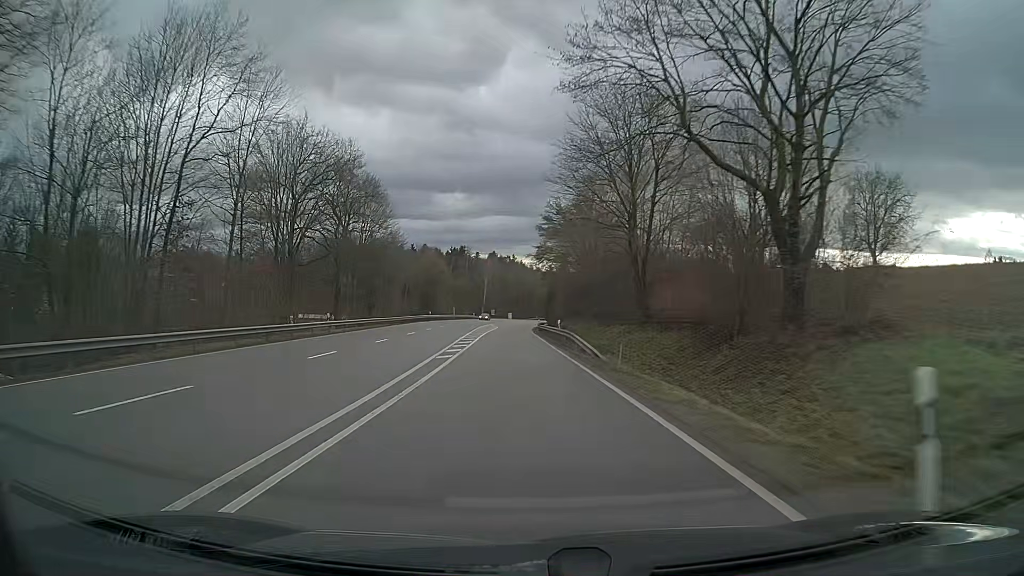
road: primary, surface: asphalt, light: Day
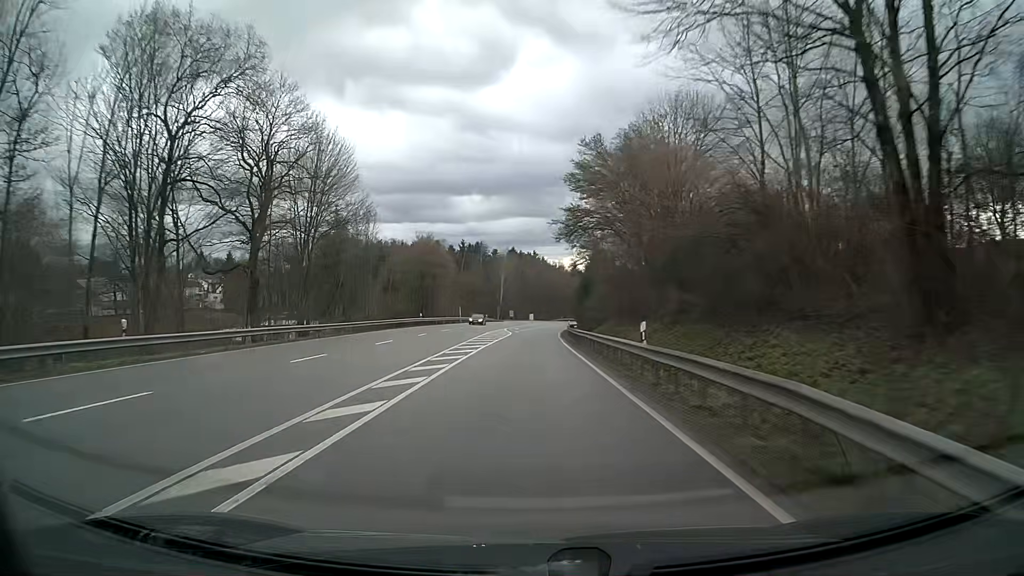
(-0.3, +25.2) m; -1°
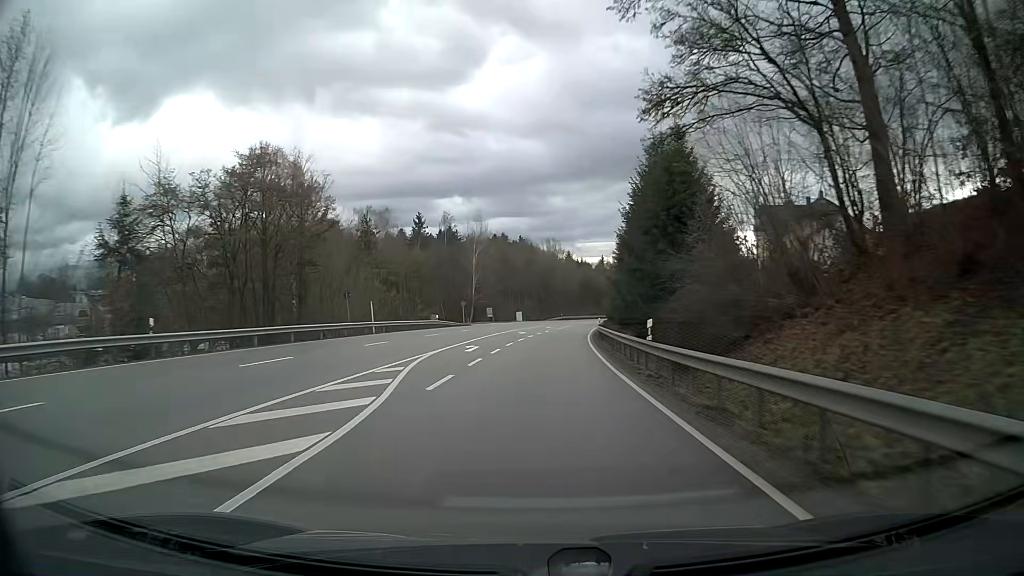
(+0.3, +50.2) m; +1°
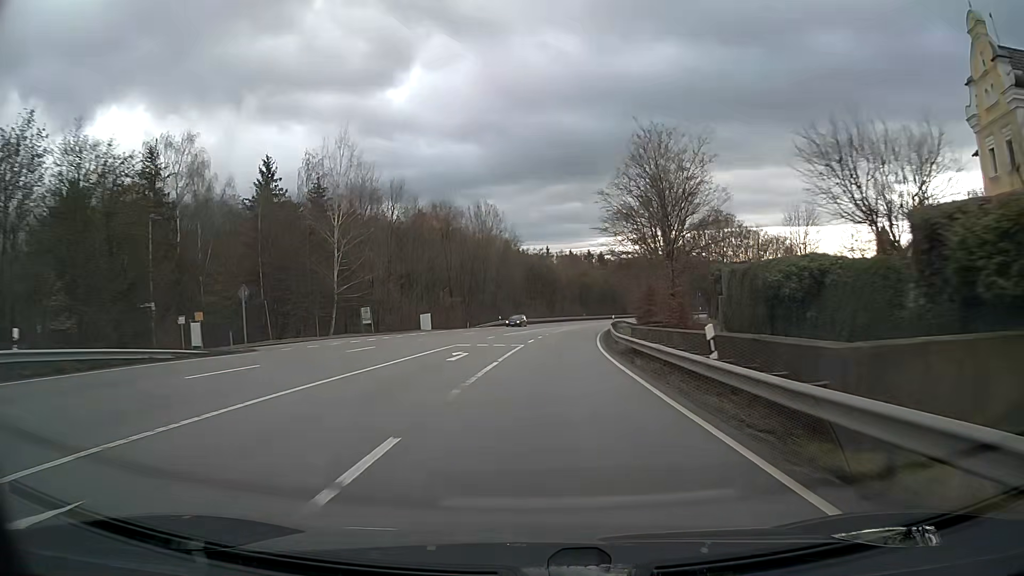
(+2.1, +50.0) m; +6°
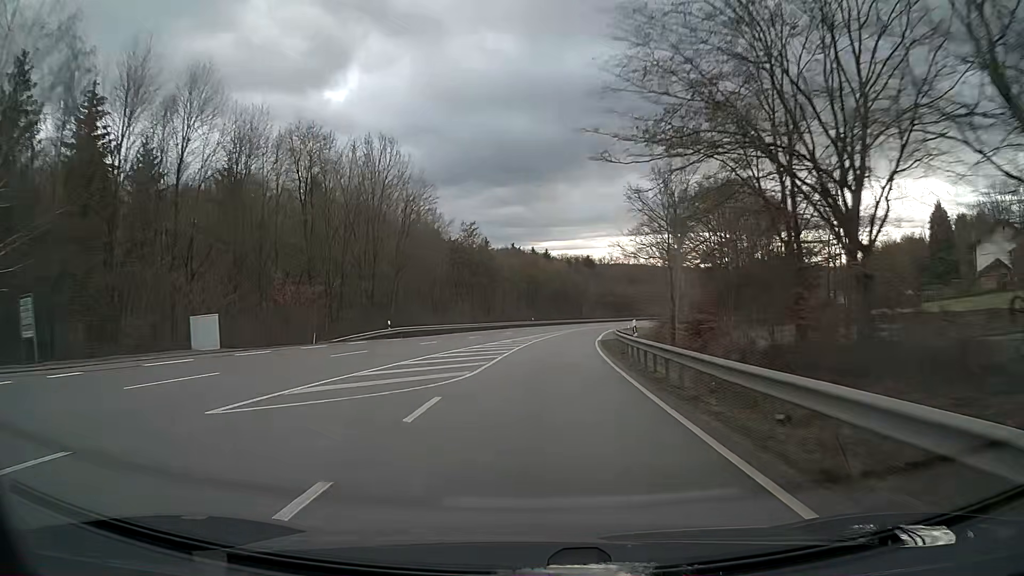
(+1.5, +37.4) m; +5°
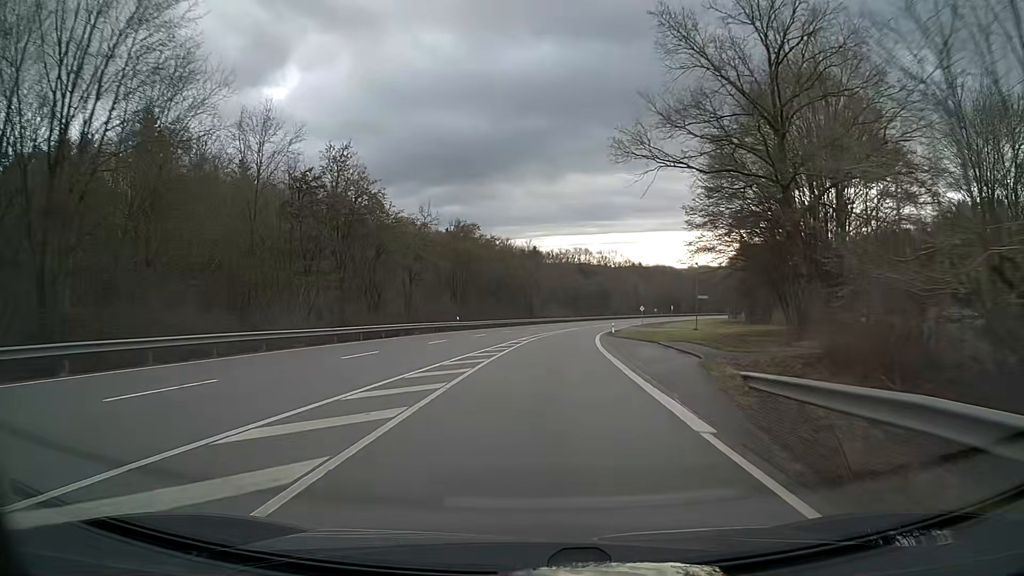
(+1.6, +37.5) m; +5°
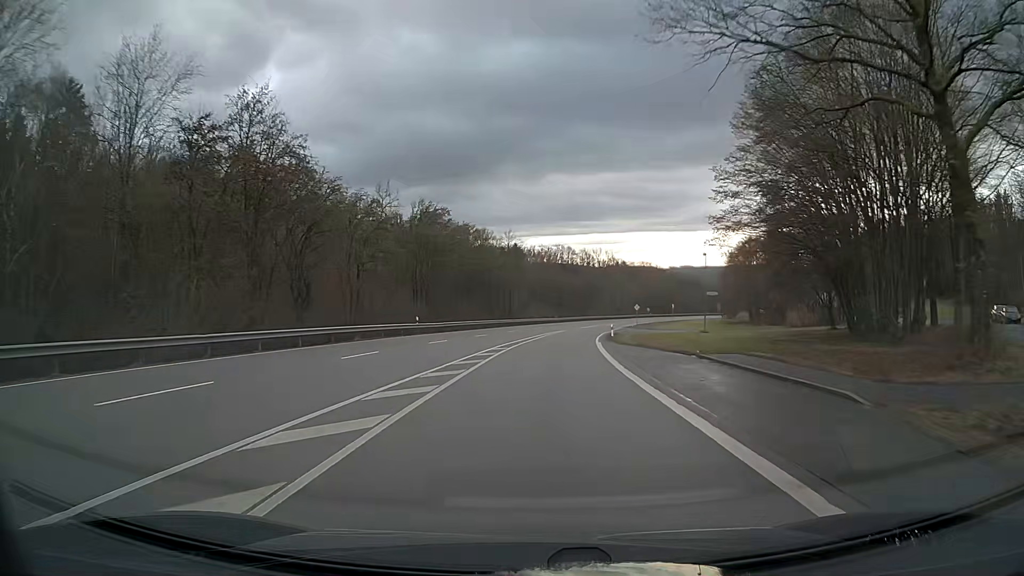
(+0.2, +12.5) m; +2°
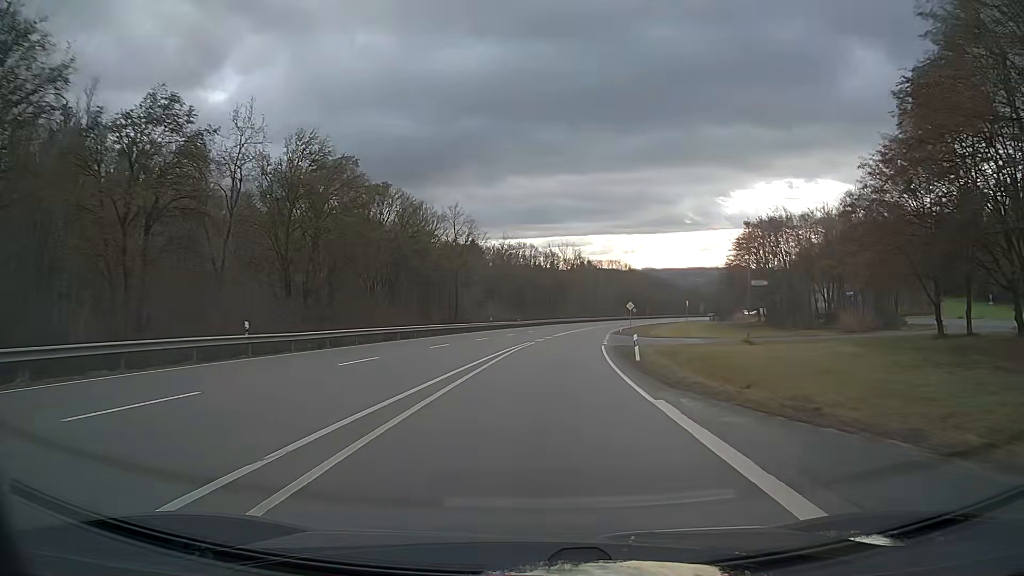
(+0.7, +24.9) m; +3°
